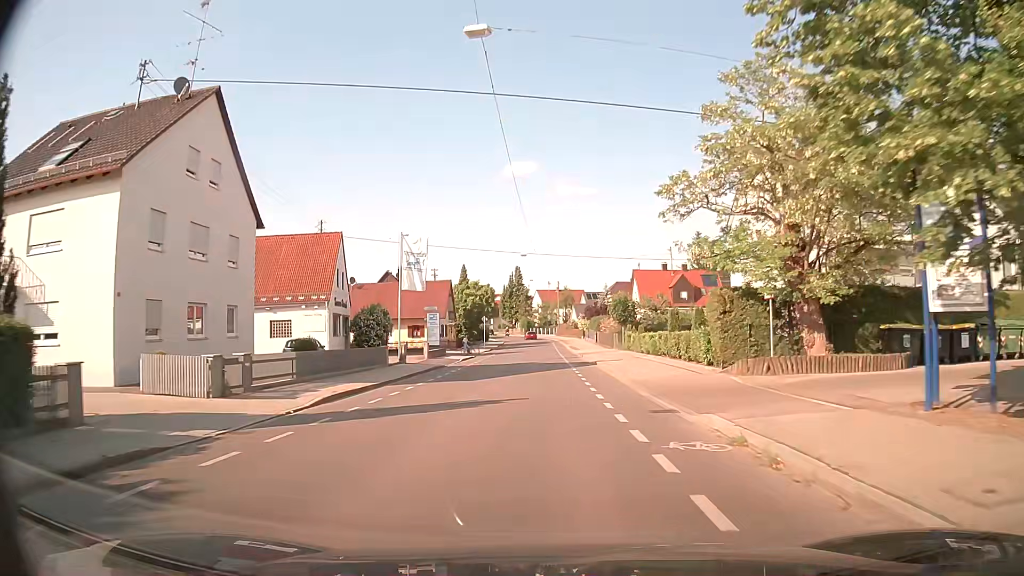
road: tertiary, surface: asphalt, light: Day
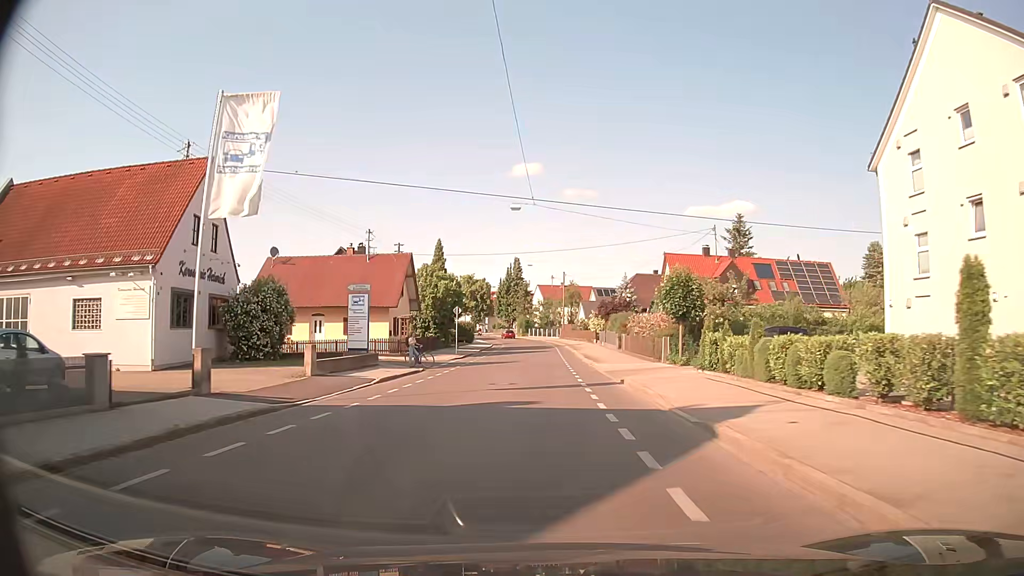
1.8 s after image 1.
(0.0, +21.7) m; 0°
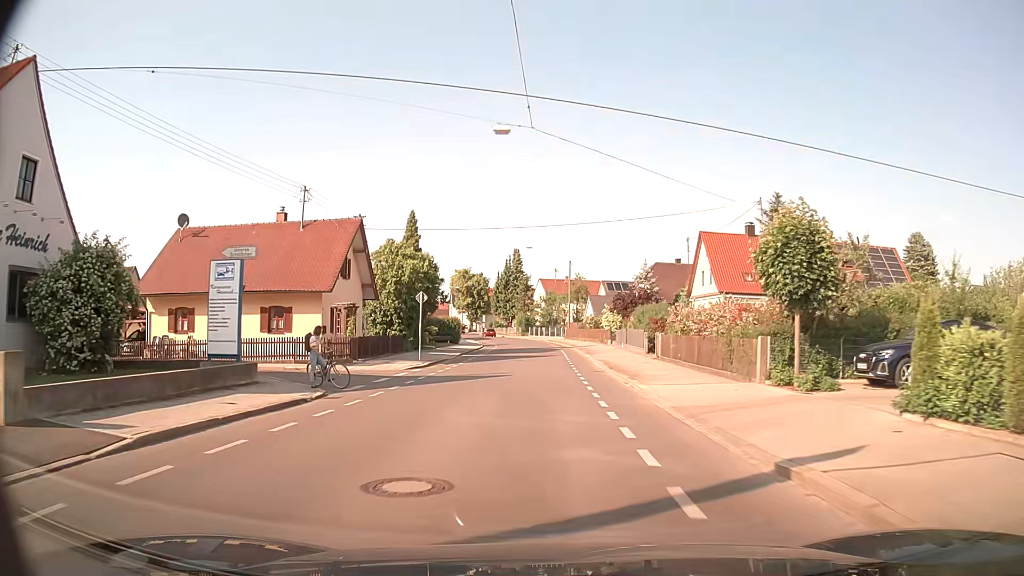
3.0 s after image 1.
(-0.1, +14.0) m; 0°
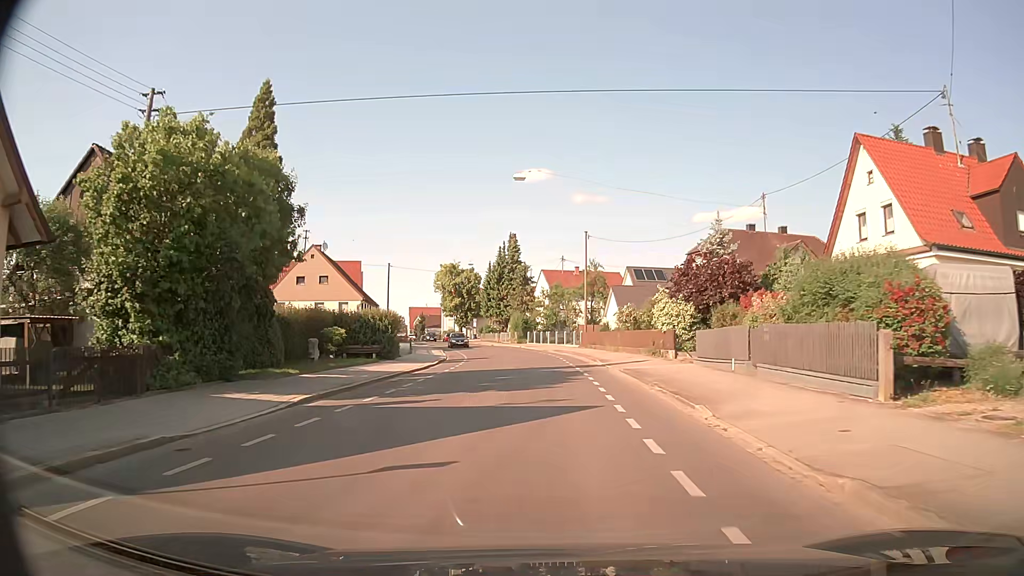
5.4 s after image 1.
(-0.1, +27.5) m; 0°
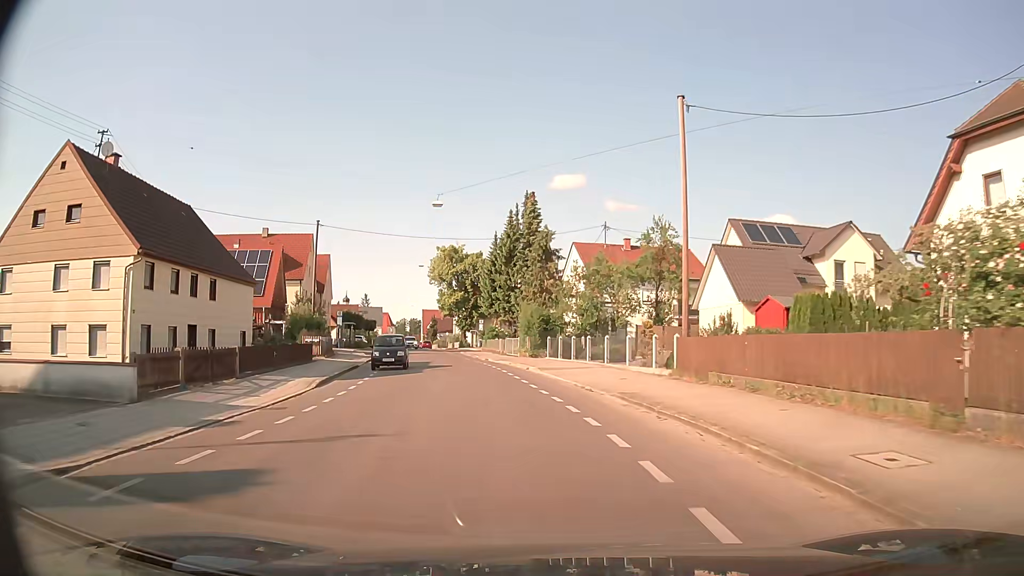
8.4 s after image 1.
(-0.3, +33.5) m; -2°
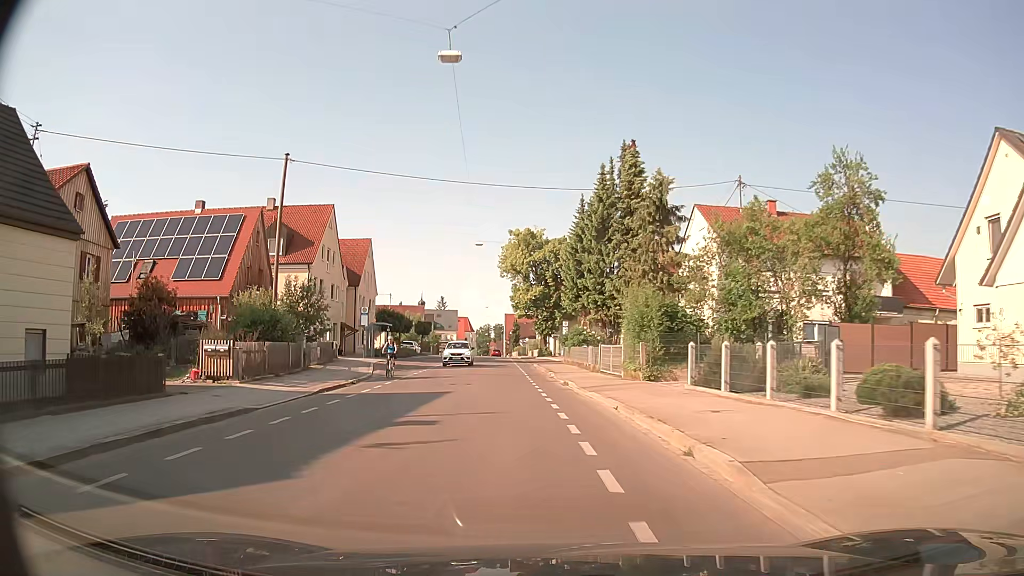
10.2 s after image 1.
(-1.2, +20.2) m; -7°
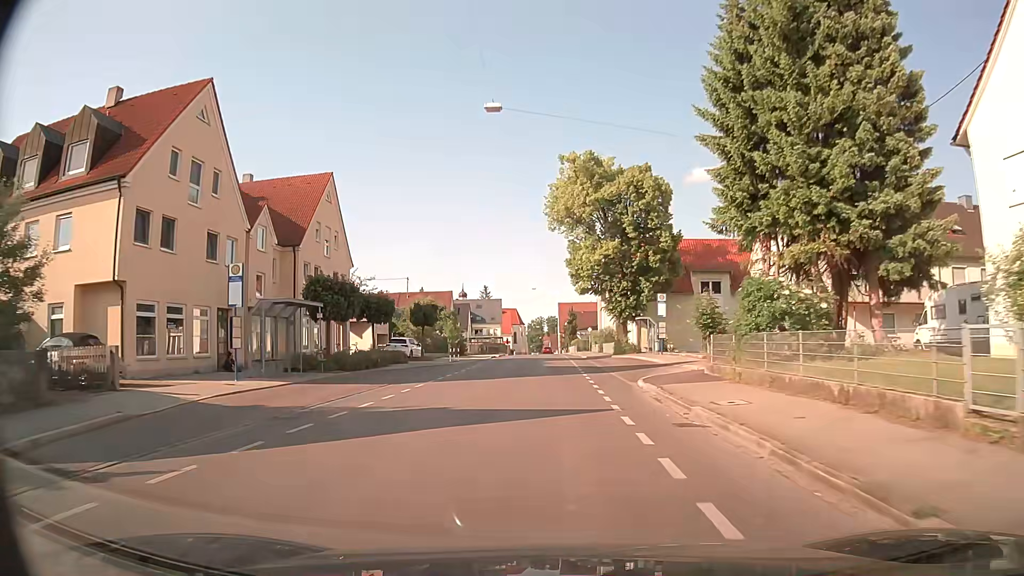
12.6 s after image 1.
(-2.1, +29.8) m; -5°
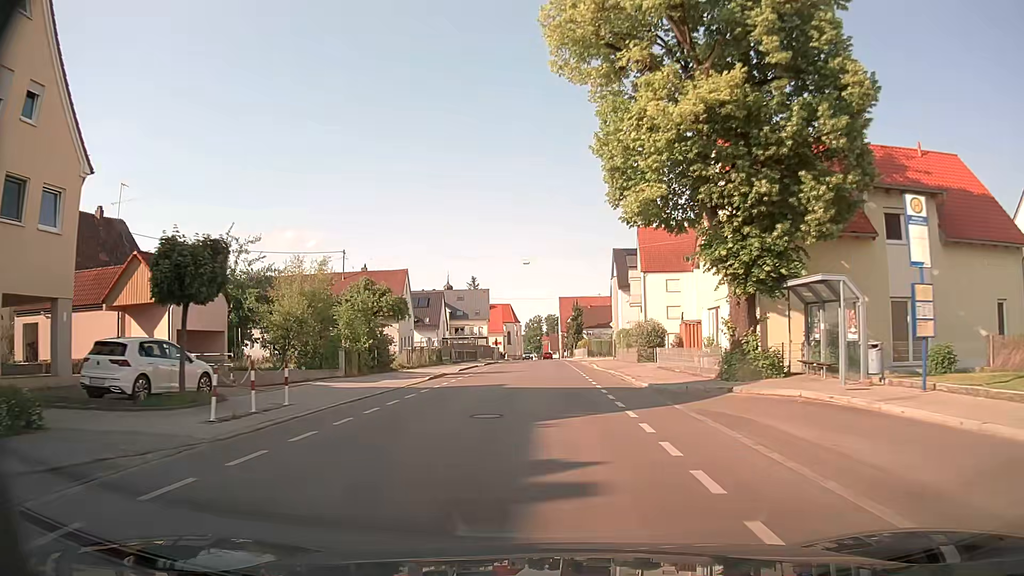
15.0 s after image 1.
(-0.1, +30.7) m; 0°
(0, +10) (0, +20) (0, +30) (0, +40) (0, +50) (0, +60) (0, +70) (0, +80) (0, +90) (0, +100) m
